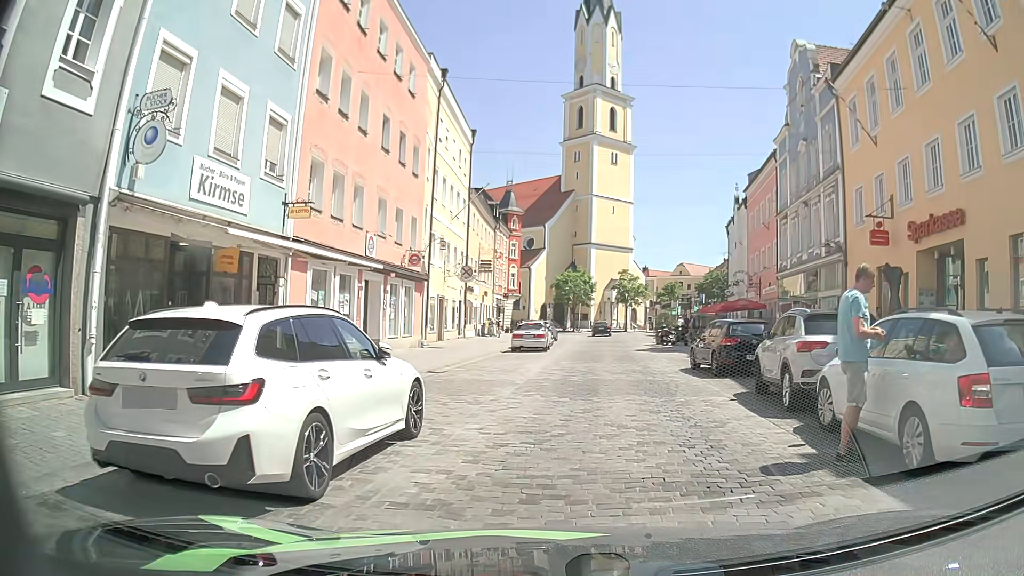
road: residential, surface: sett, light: Day
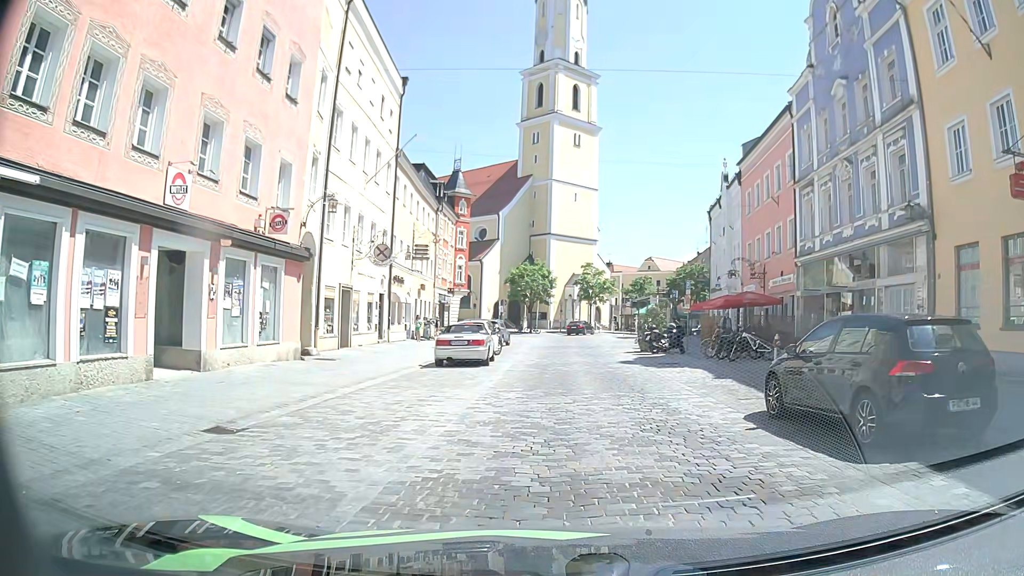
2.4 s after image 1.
(+0.2, +10.6) m; +2°
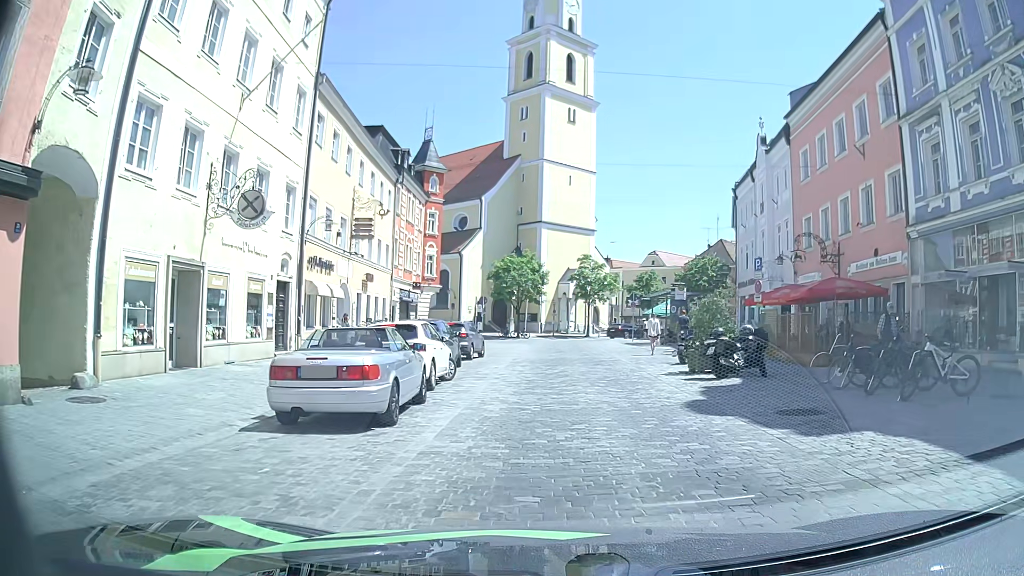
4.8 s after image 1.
(+0.2, +12.2) m; 0°
